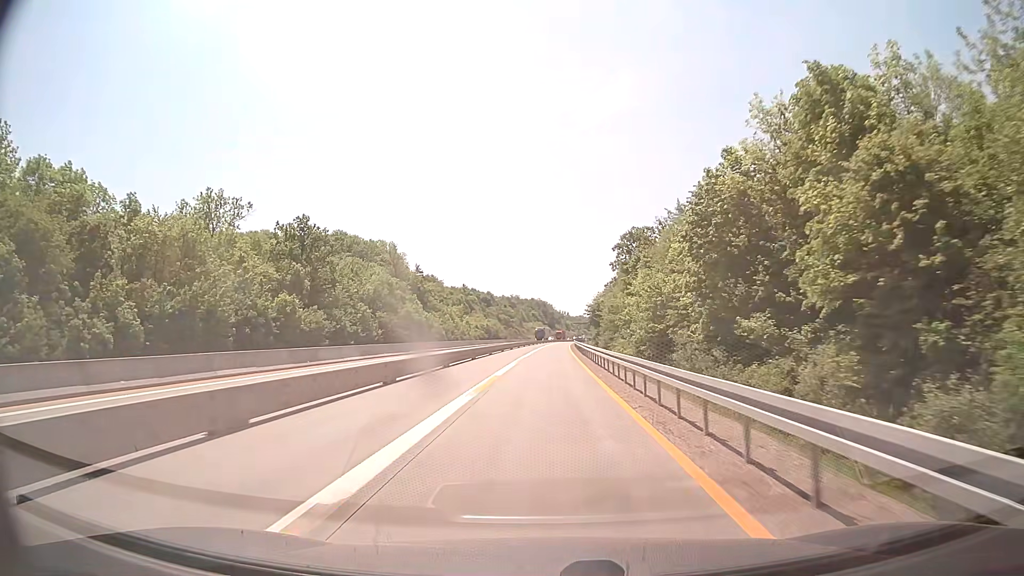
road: motorway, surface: concrete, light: Day
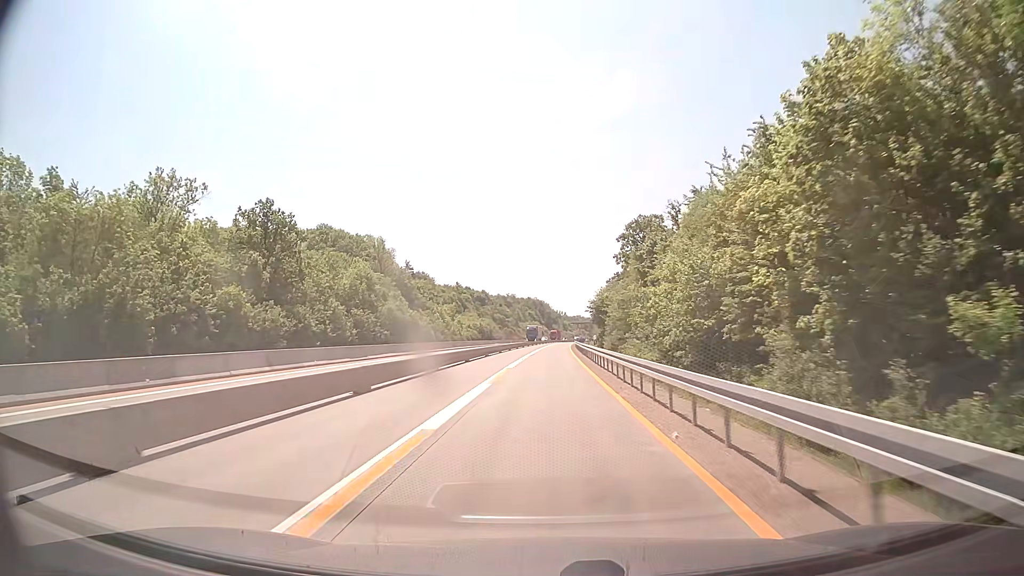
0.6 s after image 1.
(0.0, +13.1) m; 0°
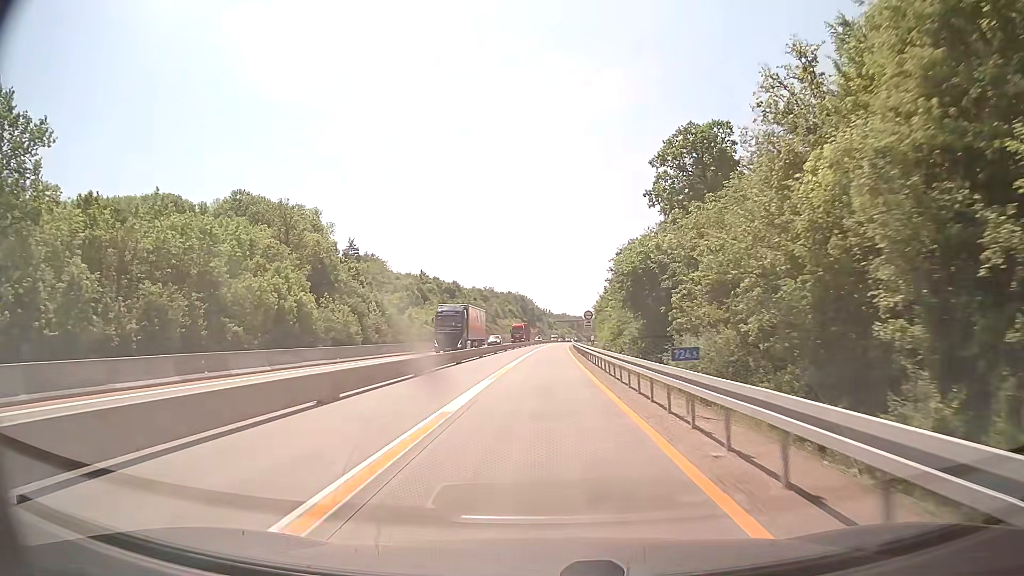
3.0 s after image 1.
(+0.7, +52.3) m; +1°
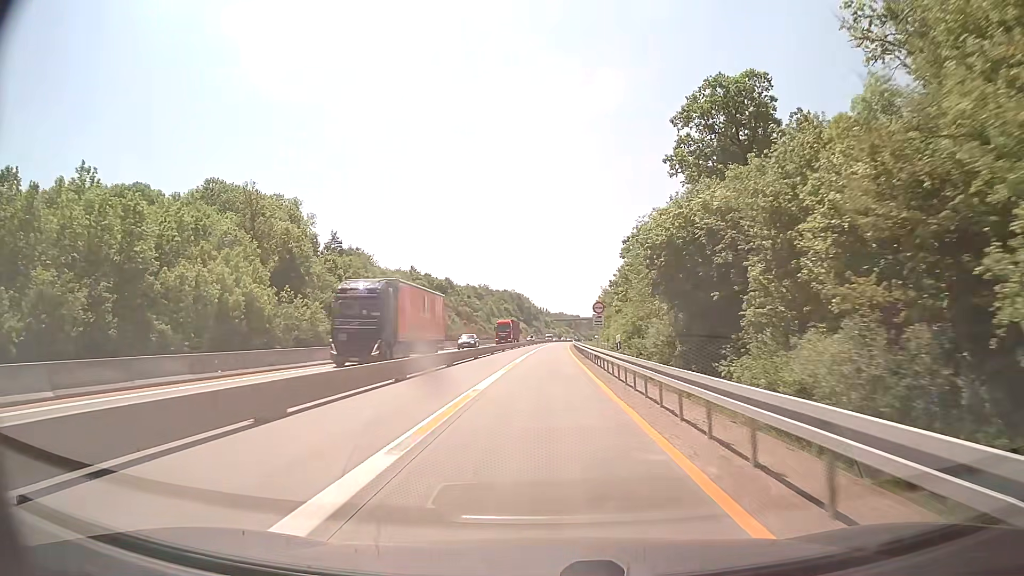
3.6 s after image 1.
(0.0, +13.1) m; 0°
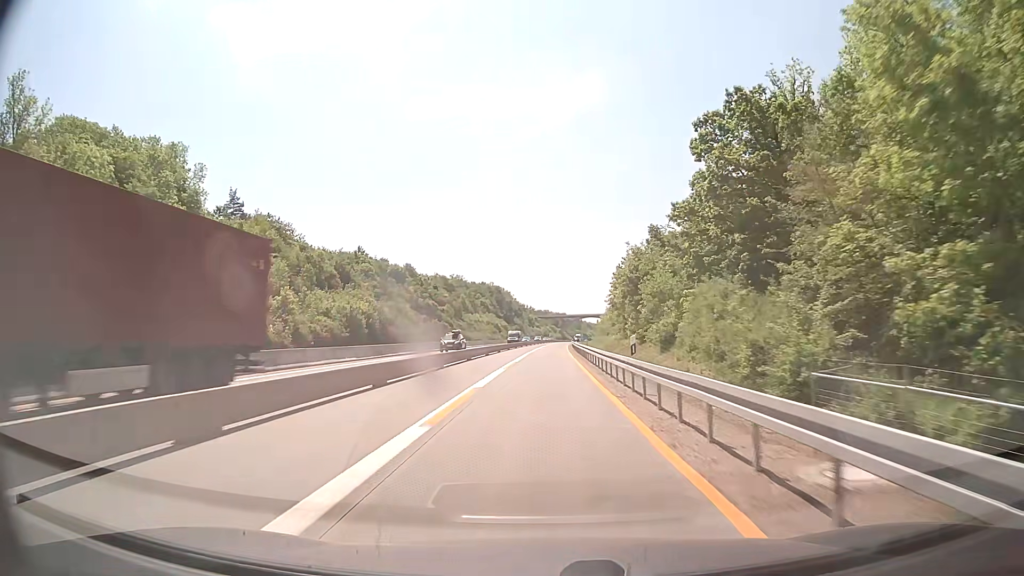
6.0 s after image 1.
(+0.5, +52.4) m; +1°
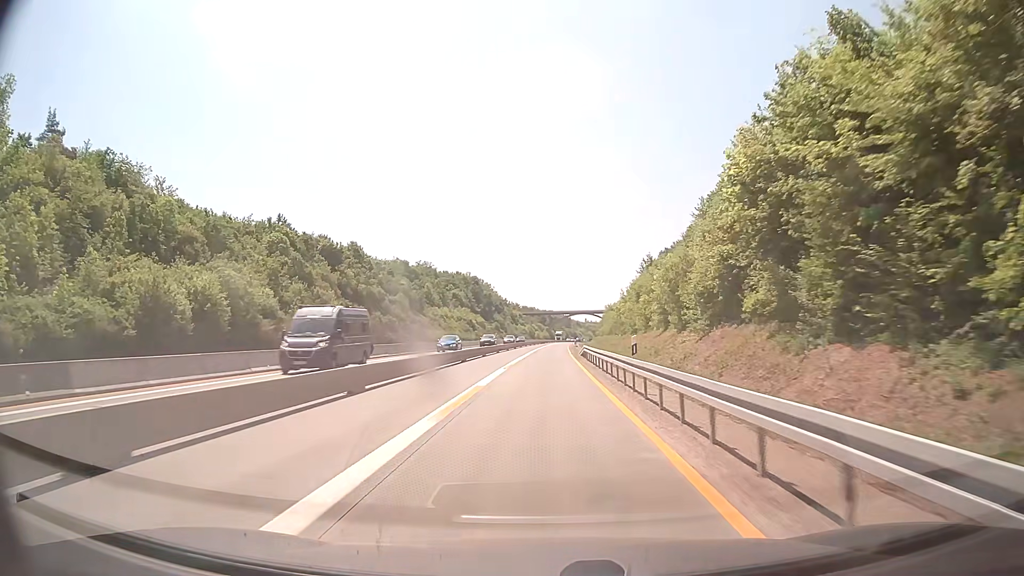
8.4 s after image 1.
(+0.3, +52.3) m; +1°
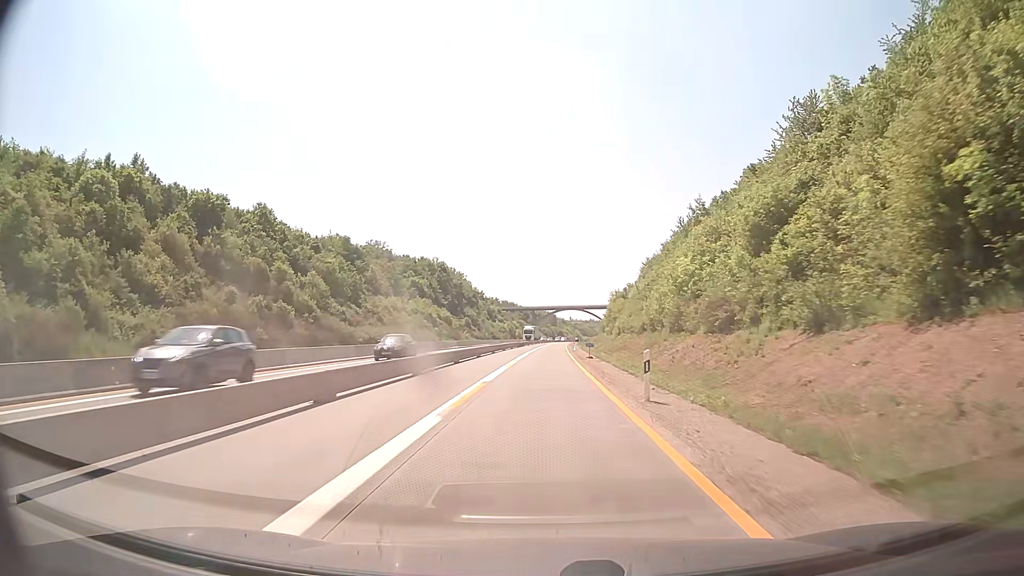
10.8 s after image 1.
(+0.5, +52.4) m; +1°
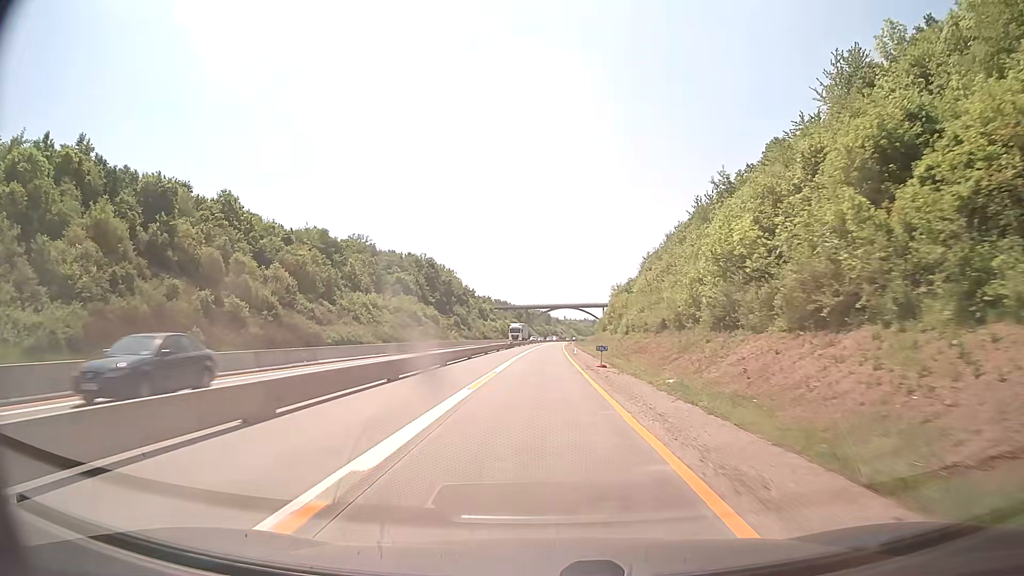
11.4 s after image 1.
(+0.1, +13.1) m; 0°
(0, +10) (0, +20) (0, +30) (0, +40) (0, +50) (+1, +60) (+1, +70) (+1, +80) (+2, +90) (+2, +100) m
